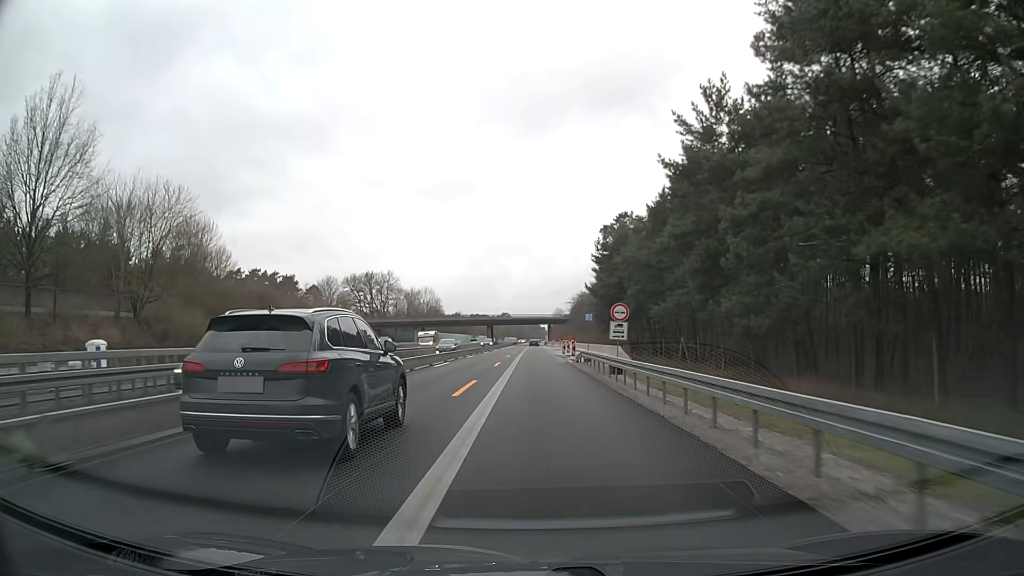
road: motorway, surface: asphalt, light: Day
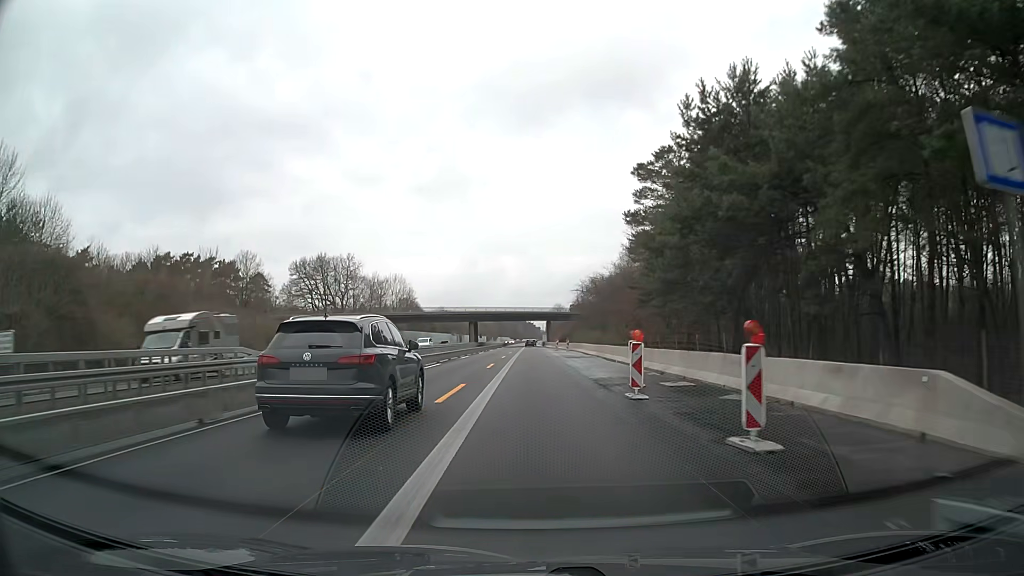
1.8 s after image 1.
(+0.1, +37.6) m; 0°
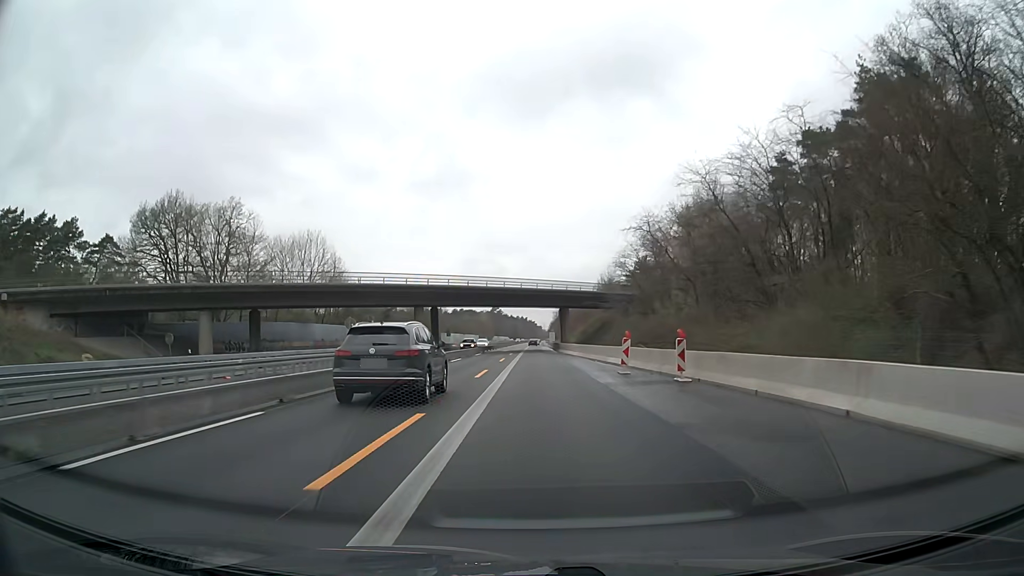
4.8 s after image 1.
(0.0, +62.5) m; 0°
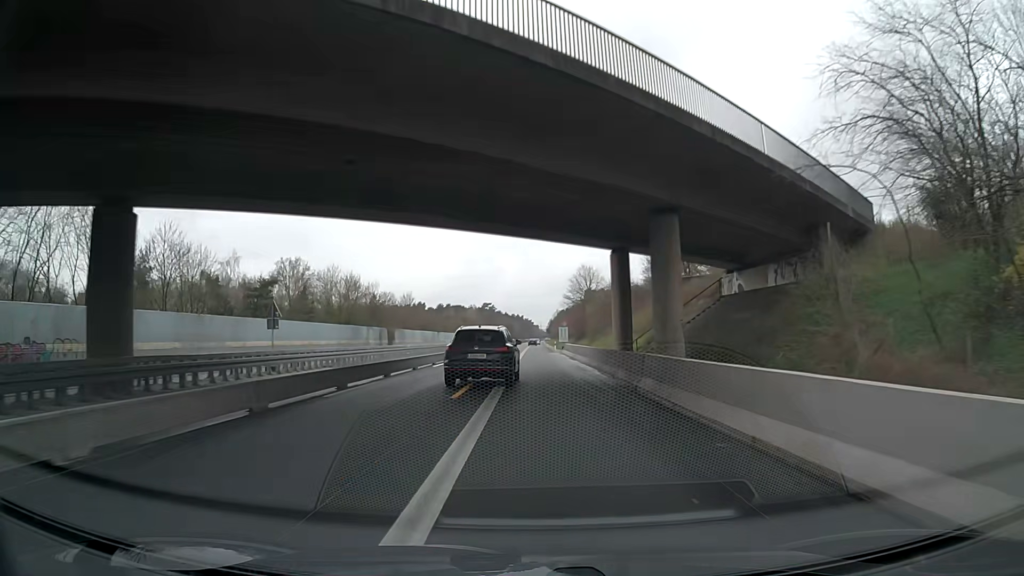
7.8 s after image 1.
(-0.3, +62.4) m; 0°
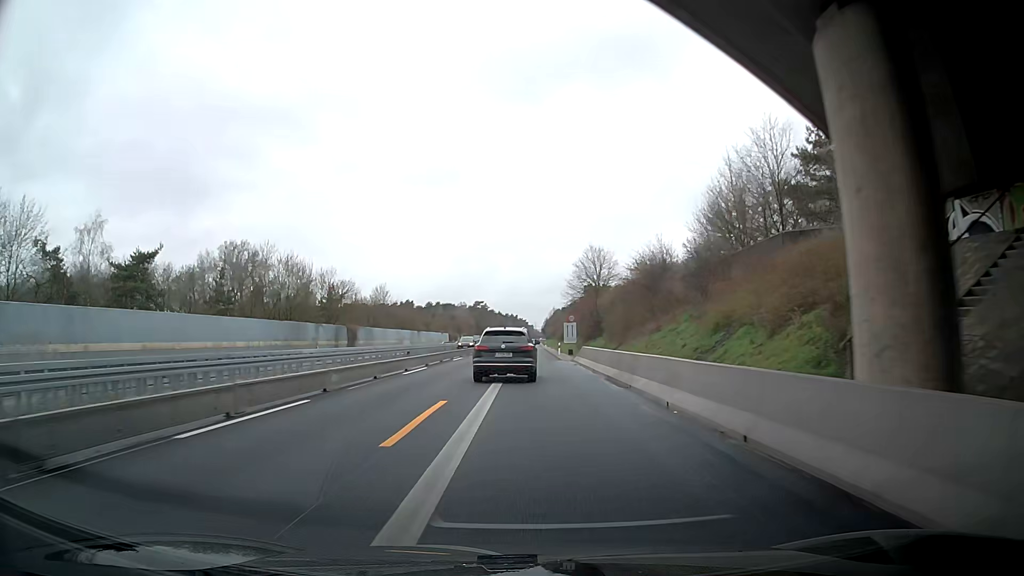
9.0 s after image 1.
(0.0, +25.0) m; -1°
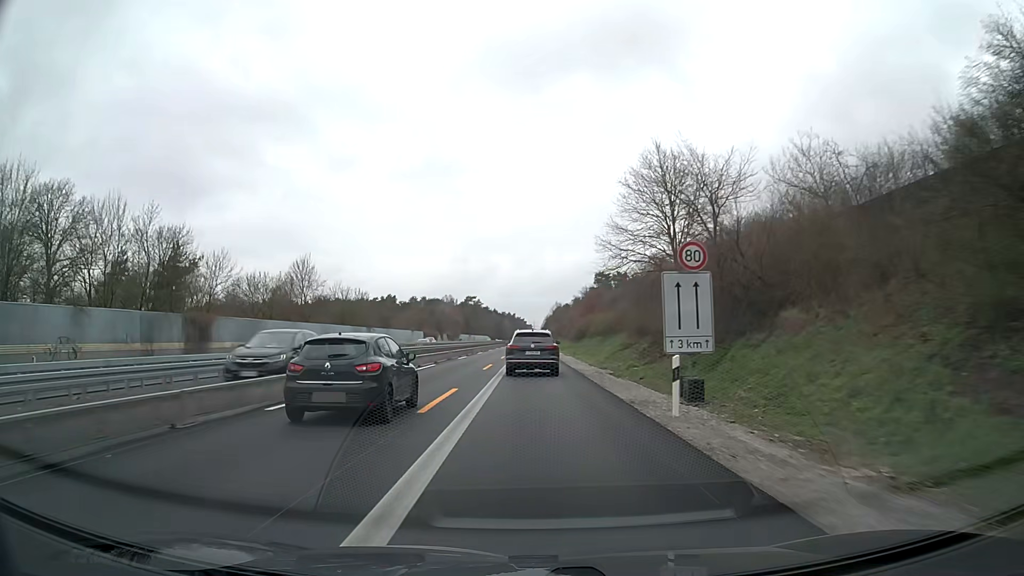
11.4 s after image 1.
(+1.2, +50.0) m; +2°
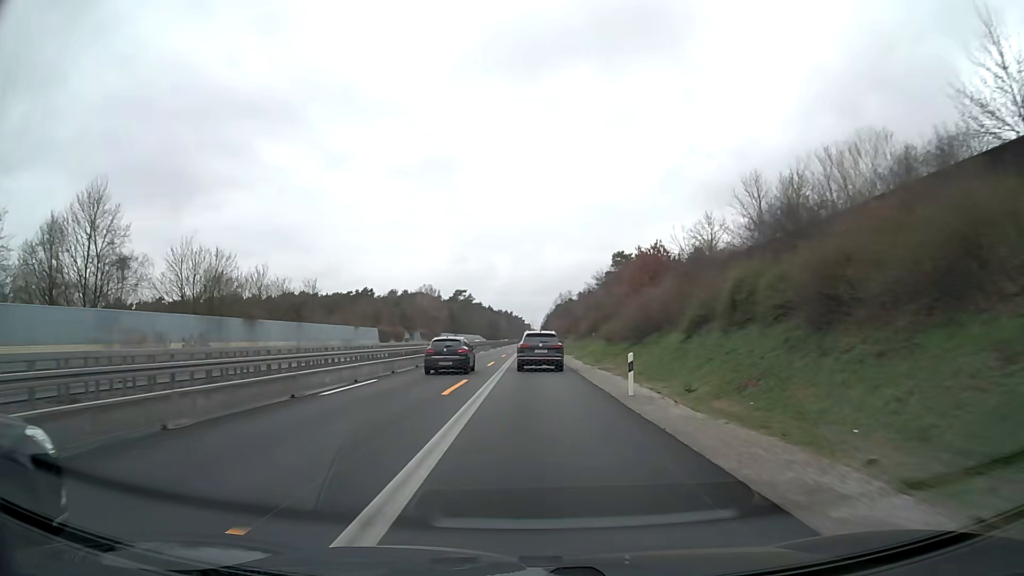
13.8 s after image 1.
(+0.1, +50.1) m; +1°
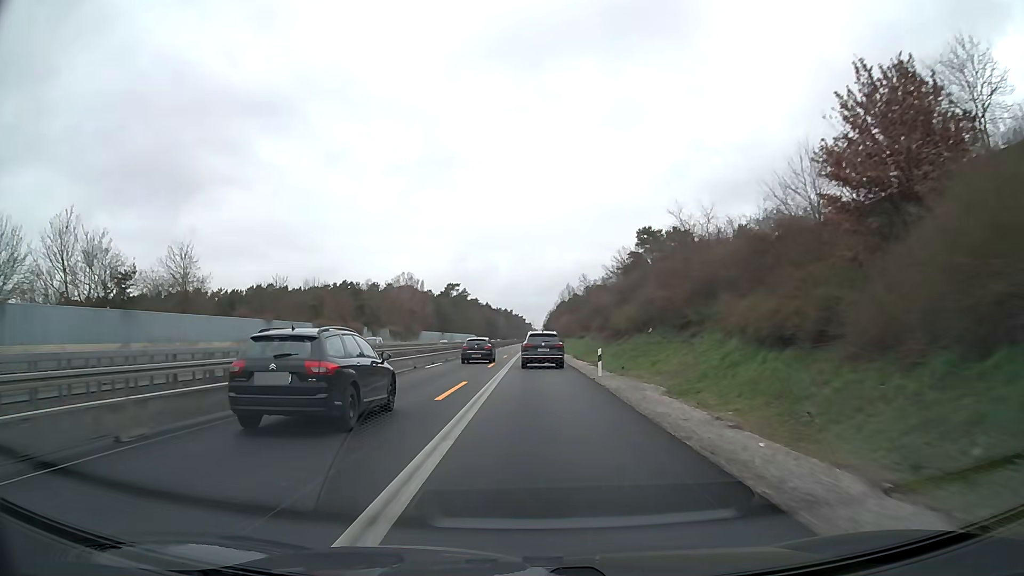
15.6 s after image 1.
(-0.3, +37.6) m; 0°
(0, +10) (0, +20) (0, +30) (0, +40) (0, +50) (0, +60) (0, +70) (0, +80) (0, +90) (0, +100) m
